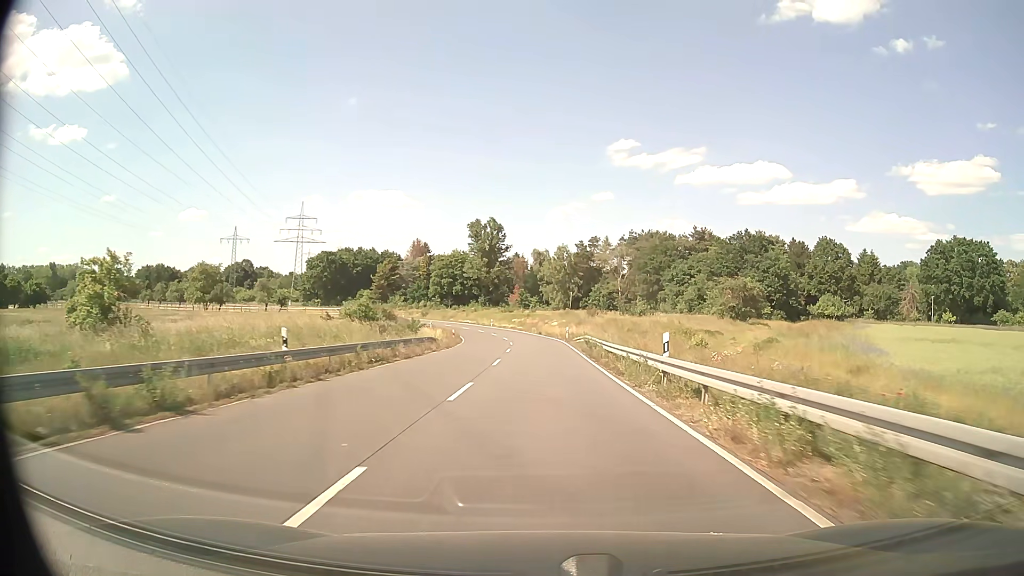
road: secondary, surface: asphalt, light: Day
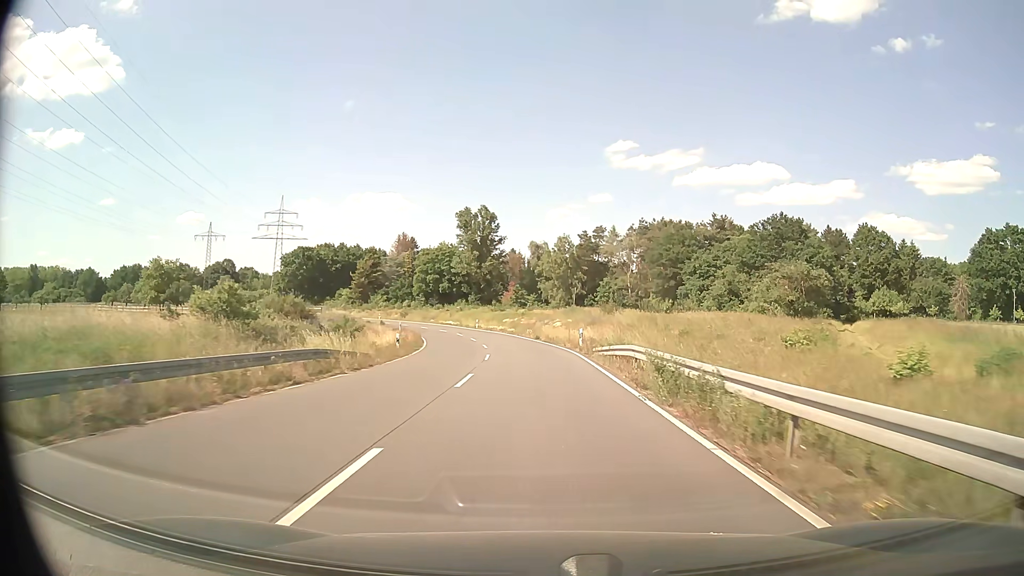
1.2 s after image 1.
(0.0, +20.5) m; 0°
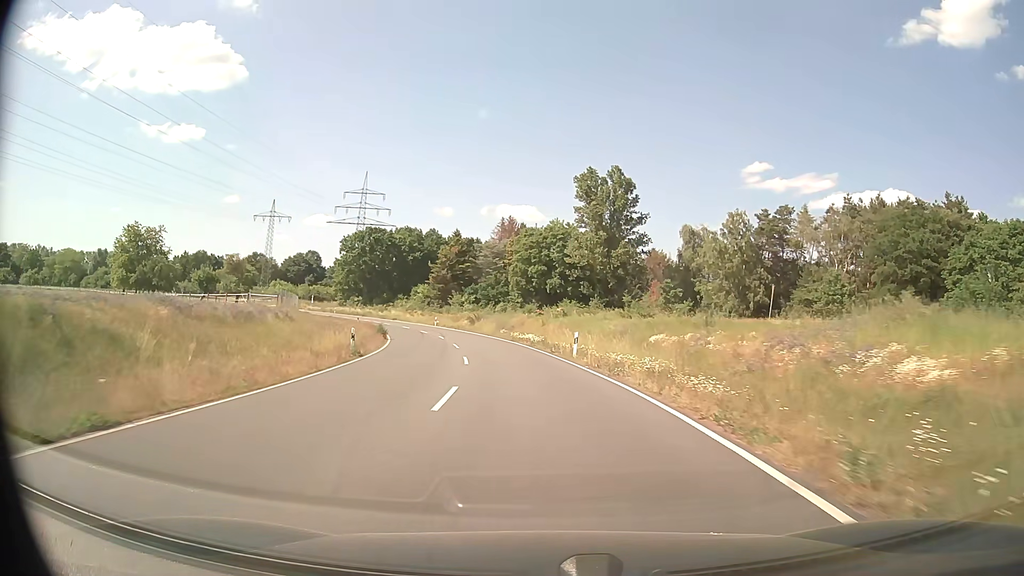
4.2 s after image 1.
(-3.2, +50.6) m; -11°
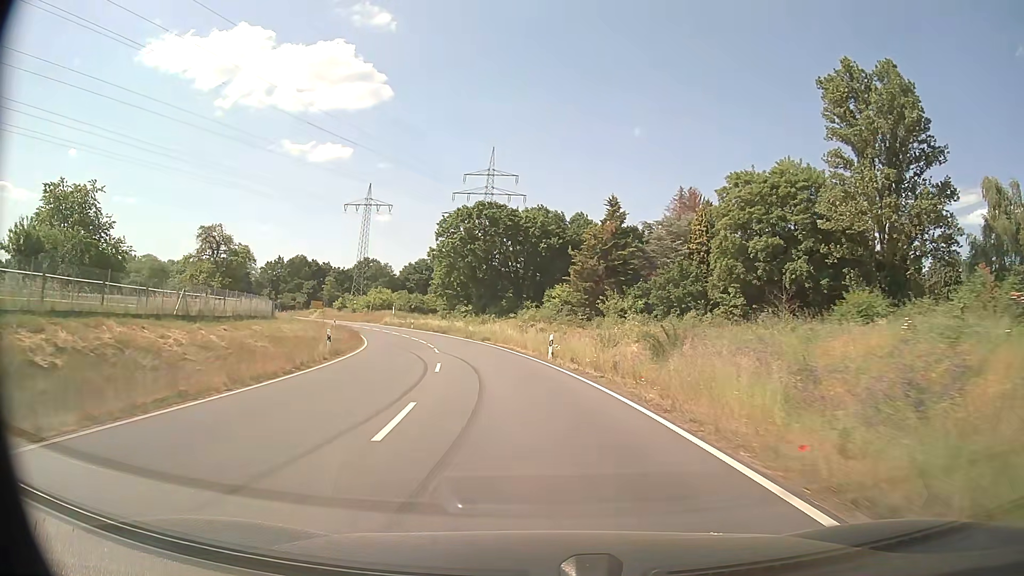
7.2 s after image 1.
(-5.7, +48.9) m; -14°
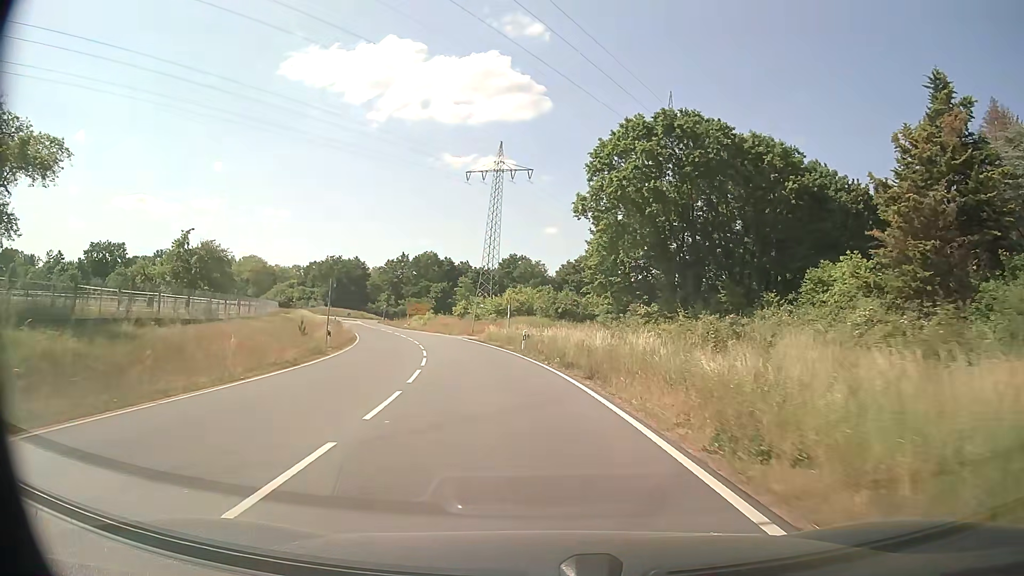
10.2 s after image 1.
(-5.6, +44.9) m; -15°
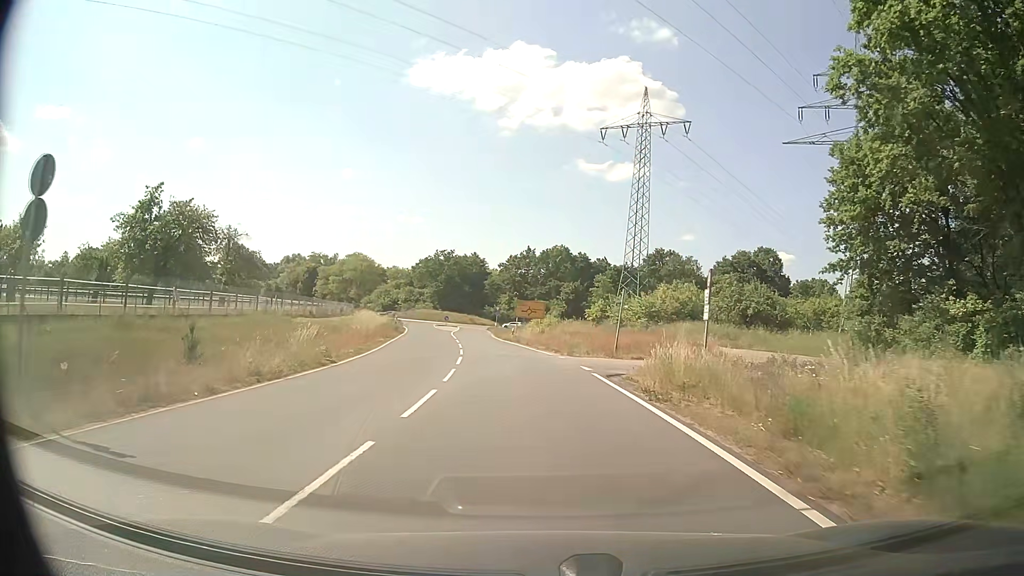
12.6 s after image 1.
(-2.7, +28.9) m; -12°
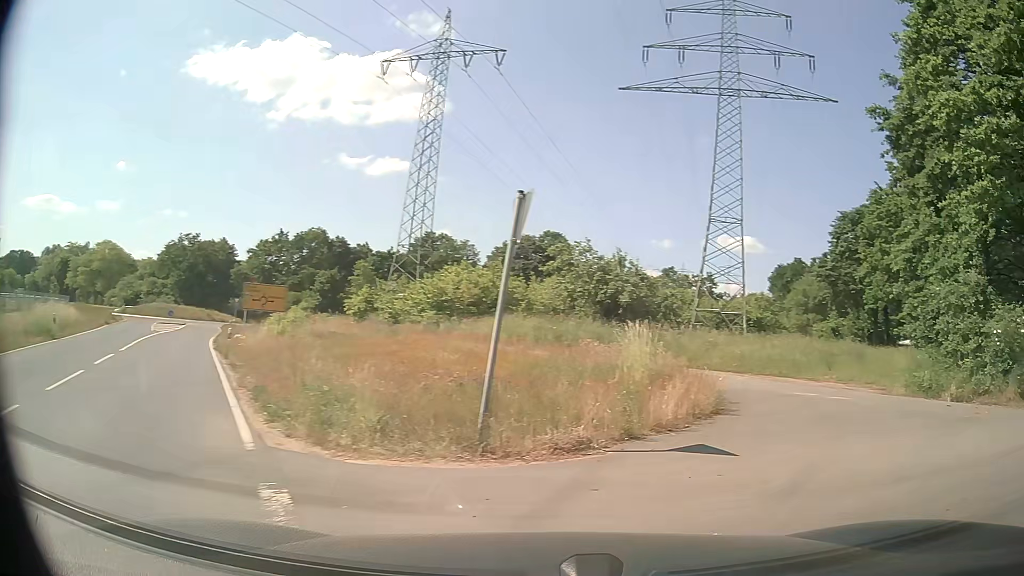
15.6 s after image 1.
(+0.4, +20.6) m; +23°
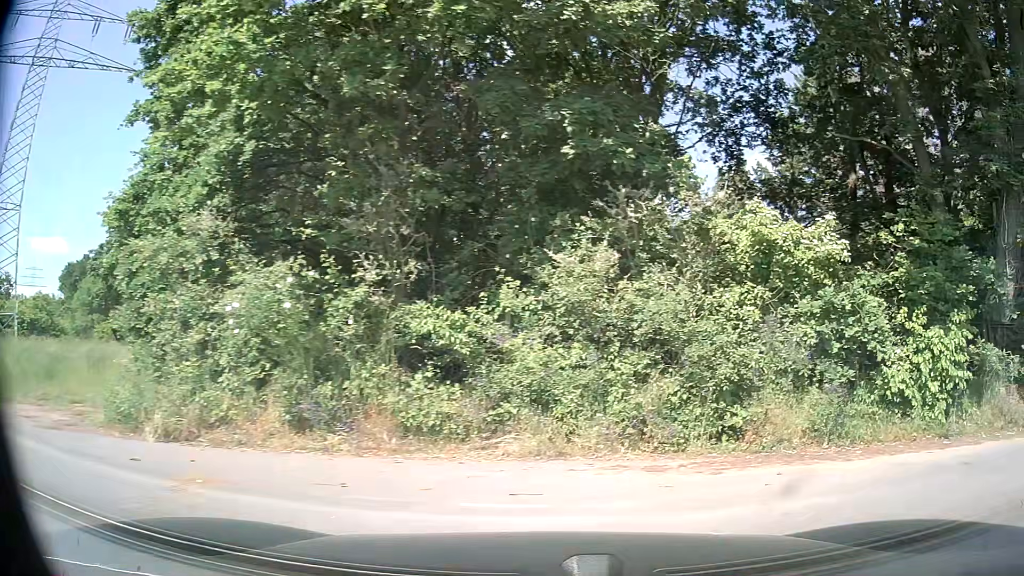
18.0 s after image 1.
(+3.4, +6.3) m; +57°
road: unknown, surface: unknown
